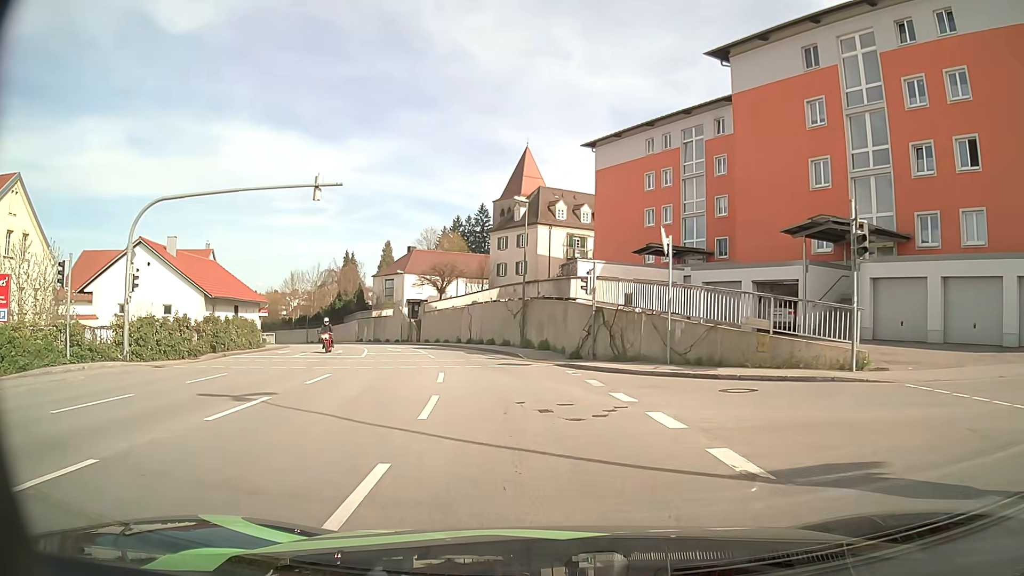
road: tertiary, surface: asphalt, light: Day
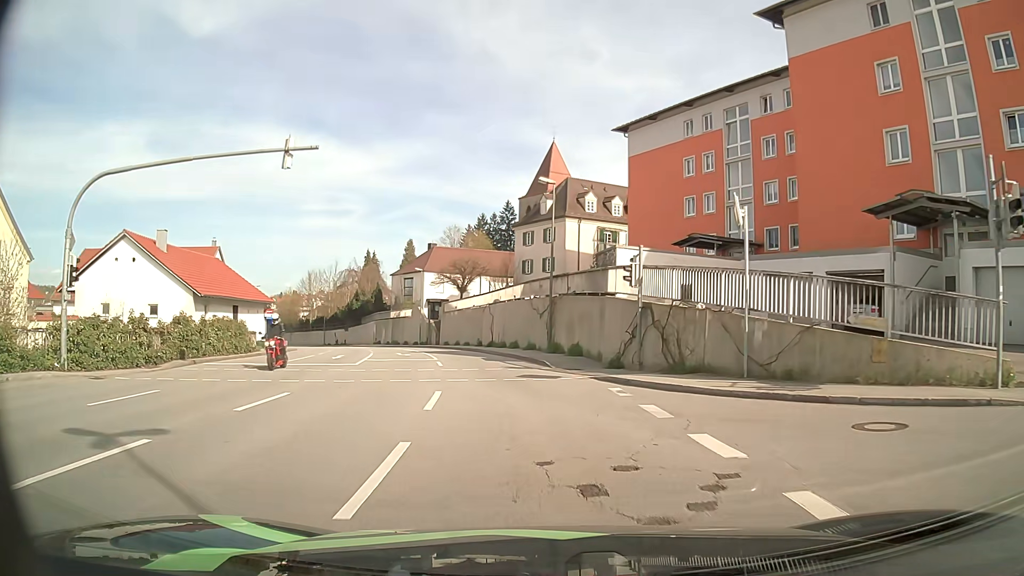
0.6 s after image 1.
(-0.1, +5.1) m; -3°
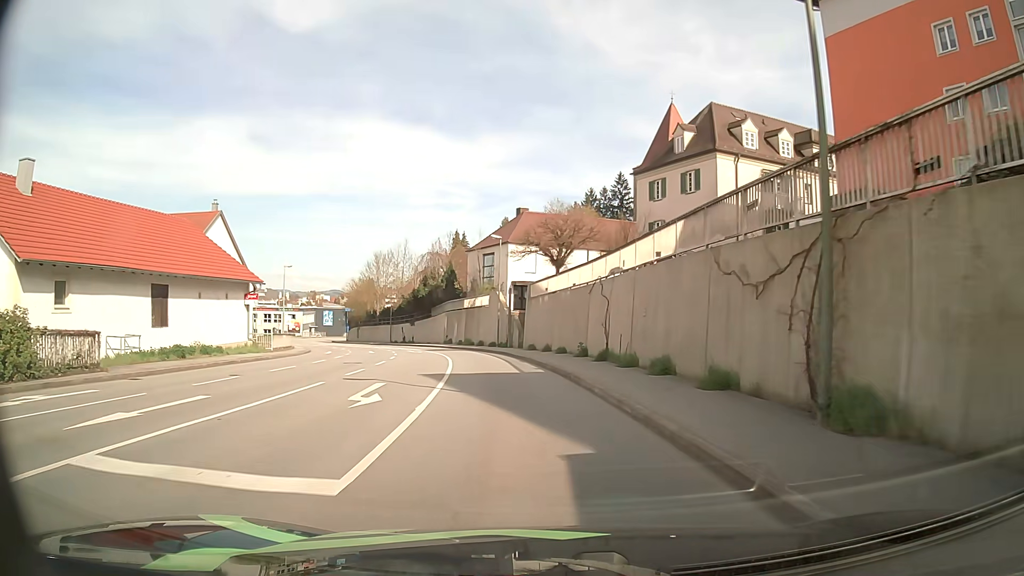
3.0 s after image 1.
(-1.7, +22.8) m; -9°
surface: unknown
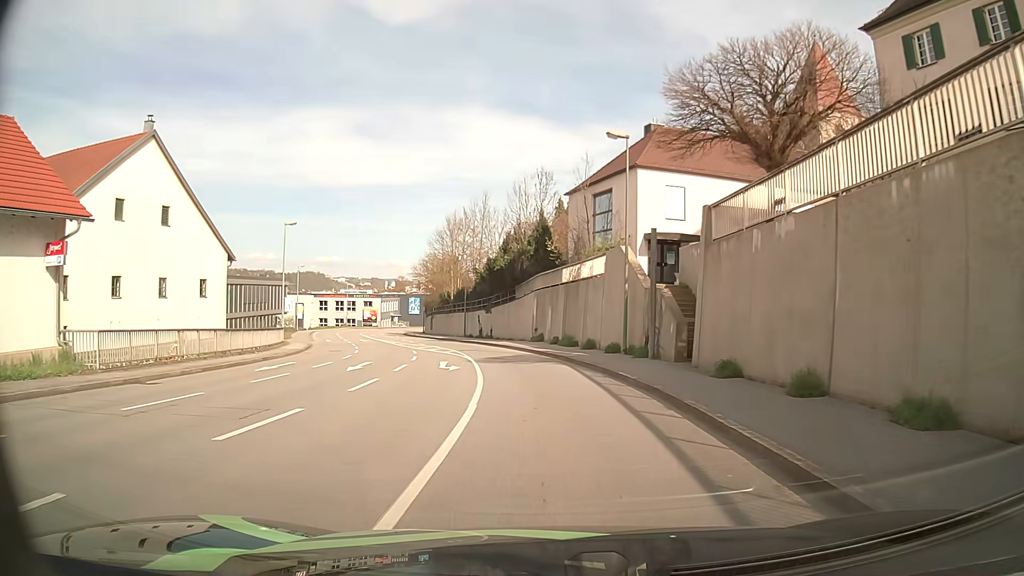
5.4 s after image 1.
(-2.1, +24.4) m; -9°
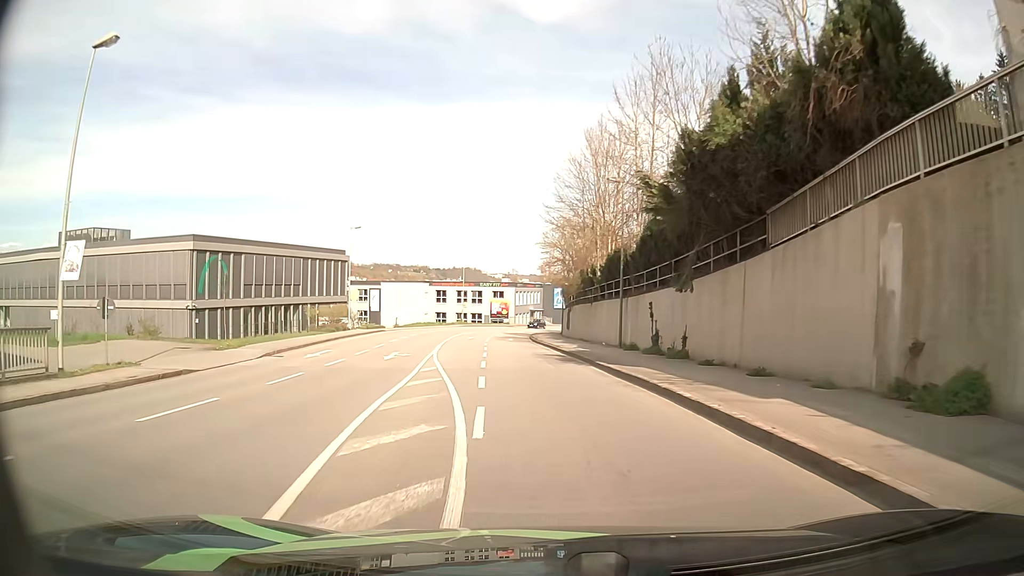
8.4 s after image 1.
(-3.3, +32.1) m; -13°
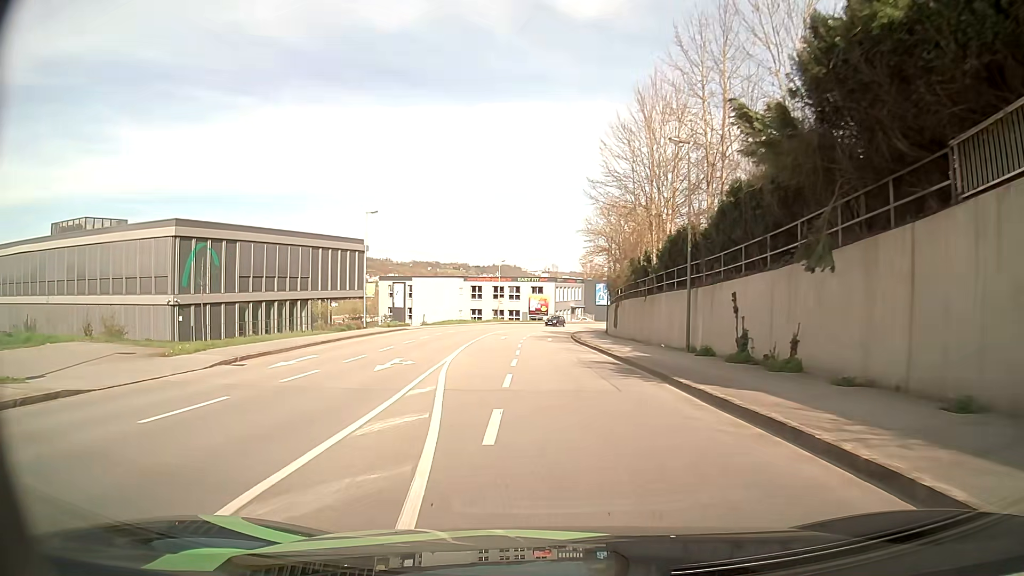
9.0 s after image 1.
(-0.2, +6.6) m; -3°
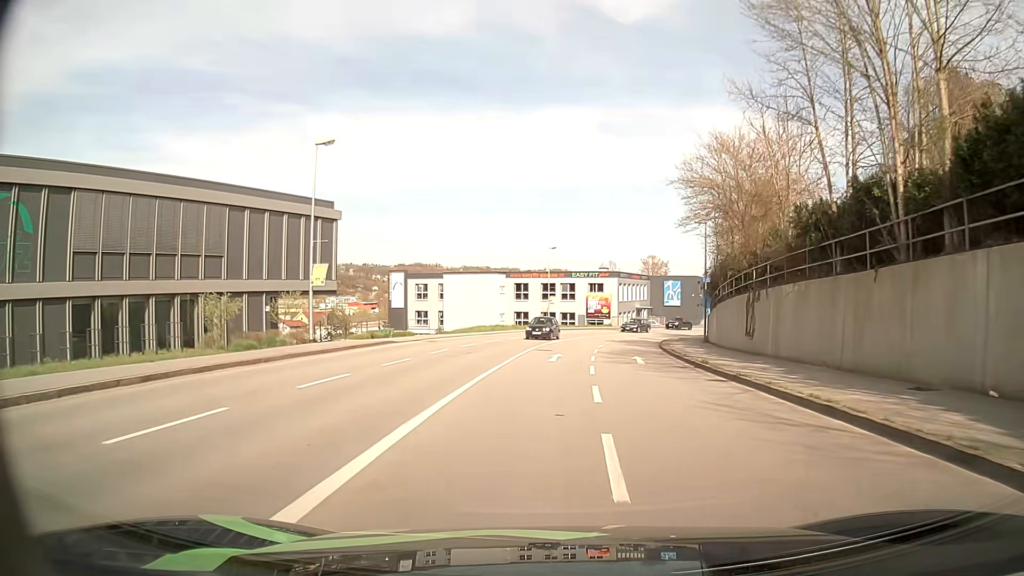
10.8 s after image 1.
(-1.3, +20.1) m; -5°
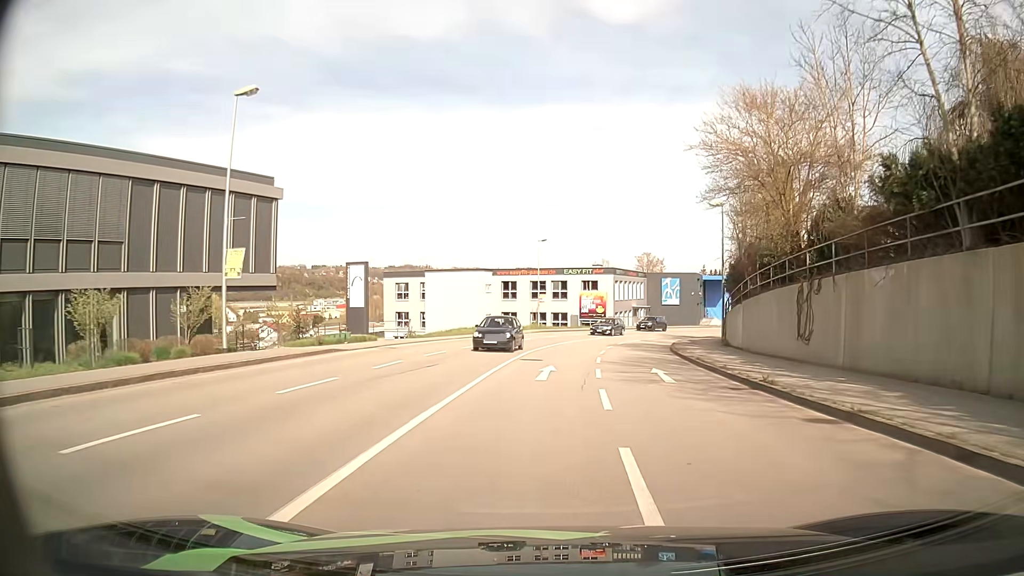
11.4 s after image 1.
(+0.1, +6.8) m; +1°
(0, +10) (0, +20) (+1, +30) (+3, +40) (+5, +50) (+9, +59) (+13, +68) (+19, +76) (+25, +84) (+32, +91) m
